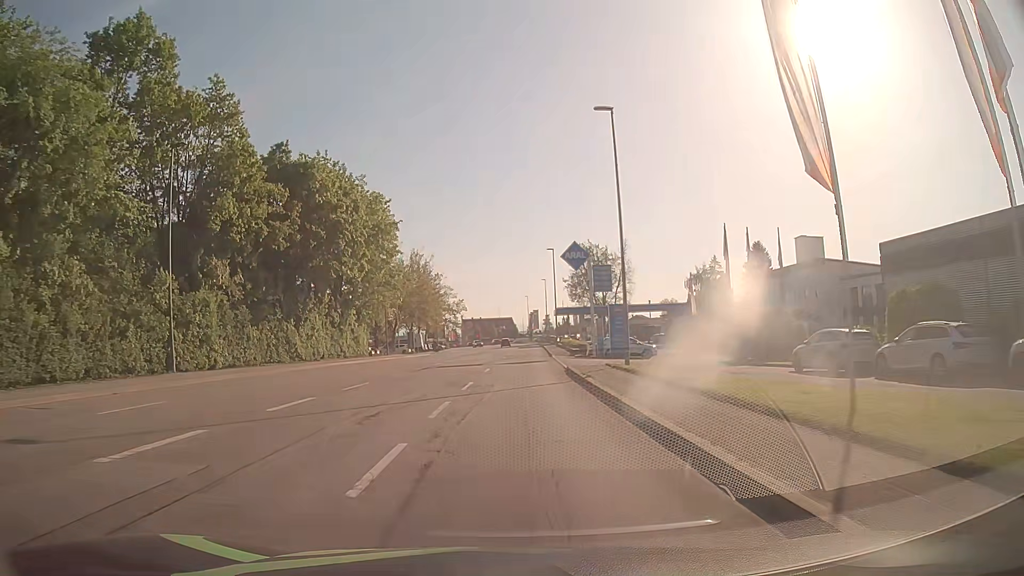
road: tertiary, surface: asphalt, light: Day
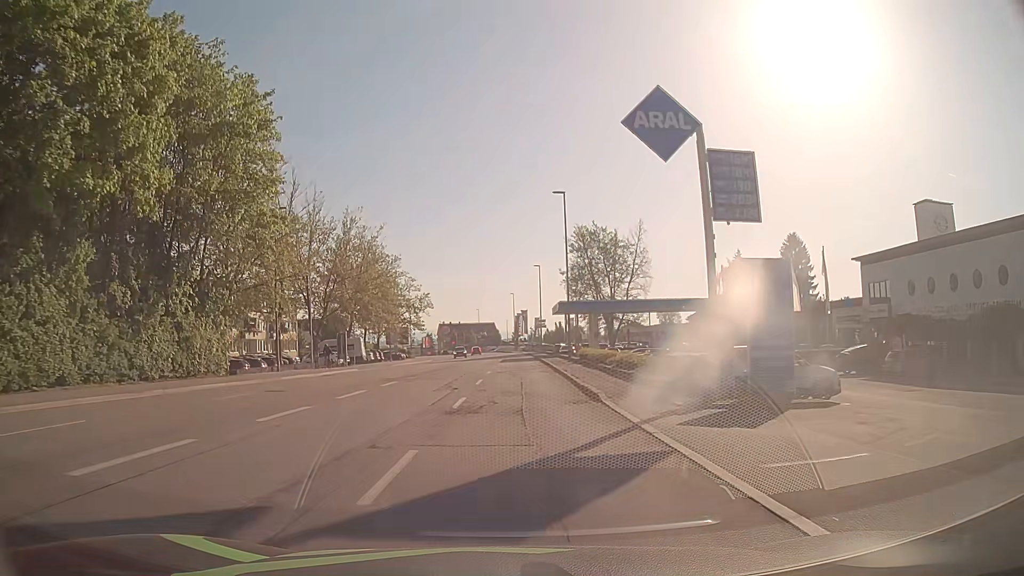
(+0.5, +30.4) m; +1°
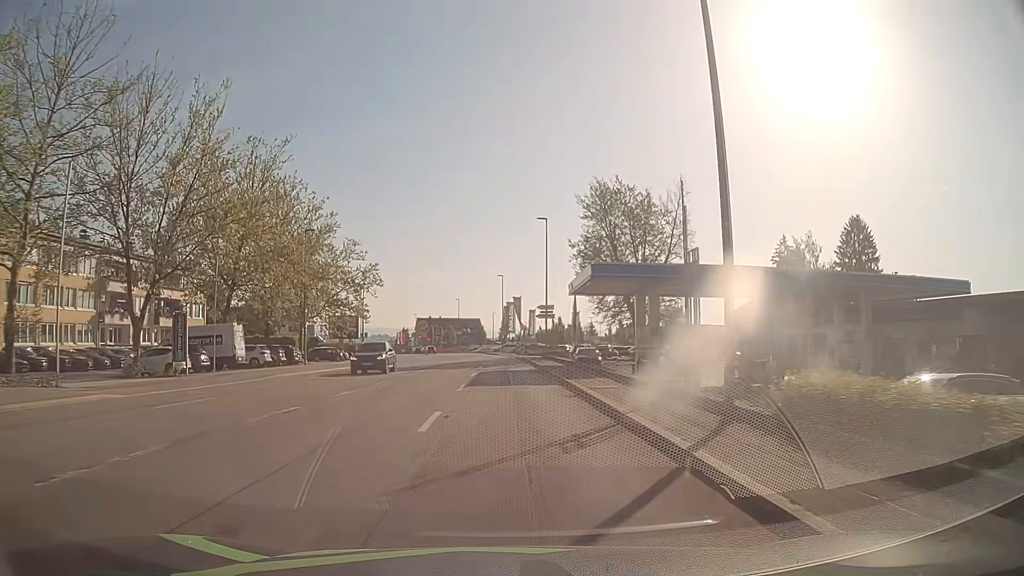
(+0.6, +30.4) m; +2°
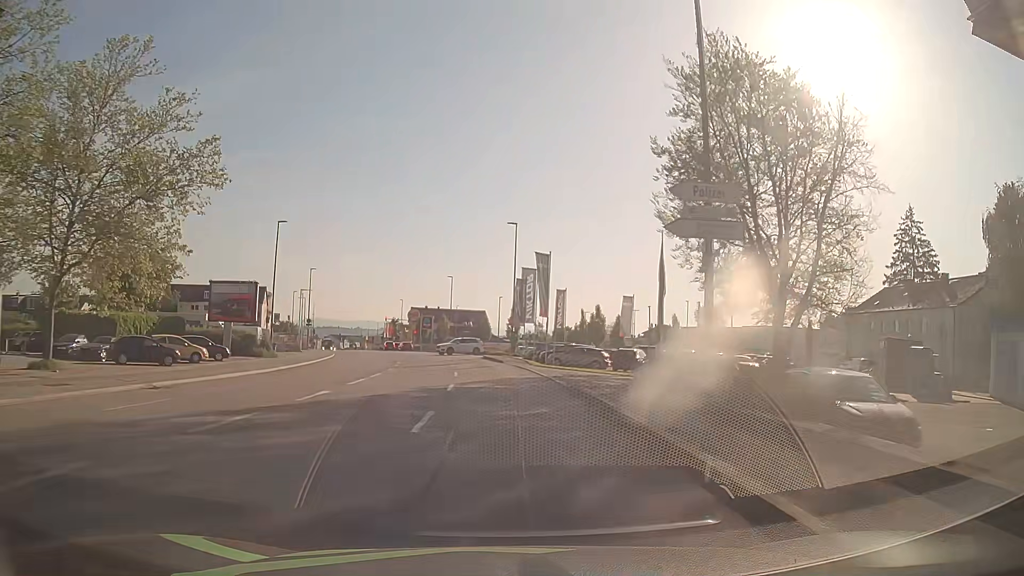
(-0.6, +38.0) m; -1°
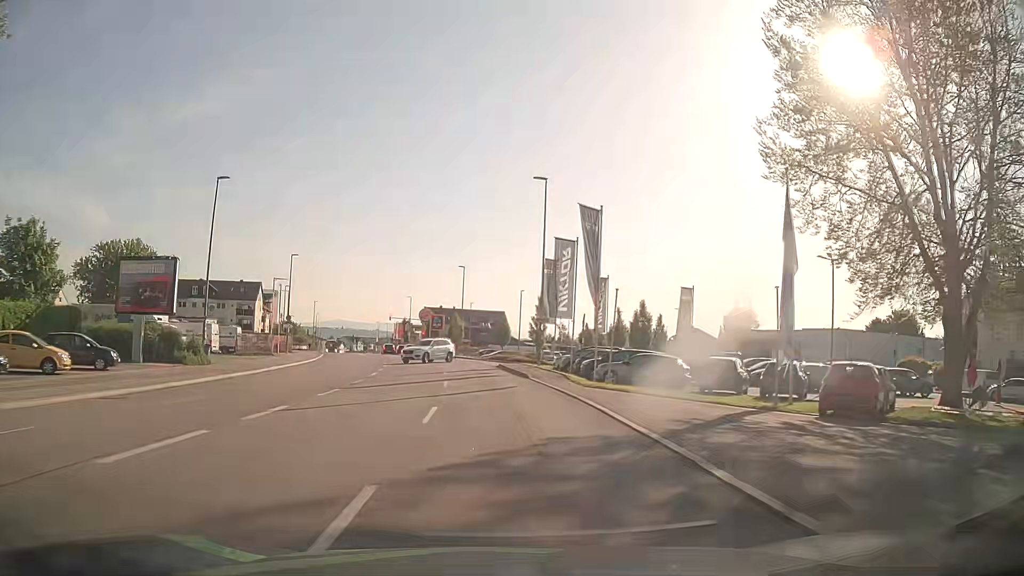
(-0.2, +15.2) m; -2°
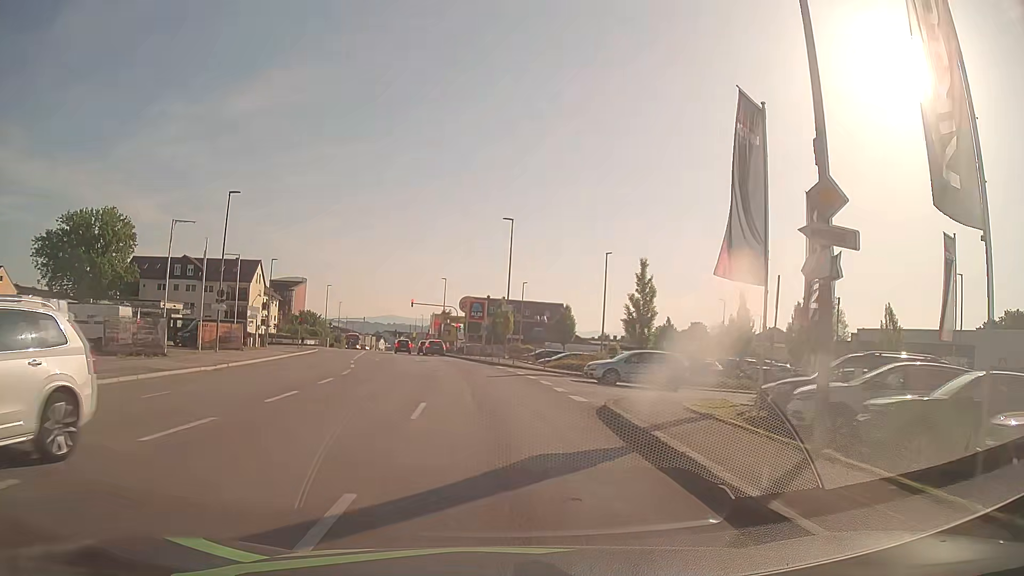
(-1.2, +27.9) m; -4°
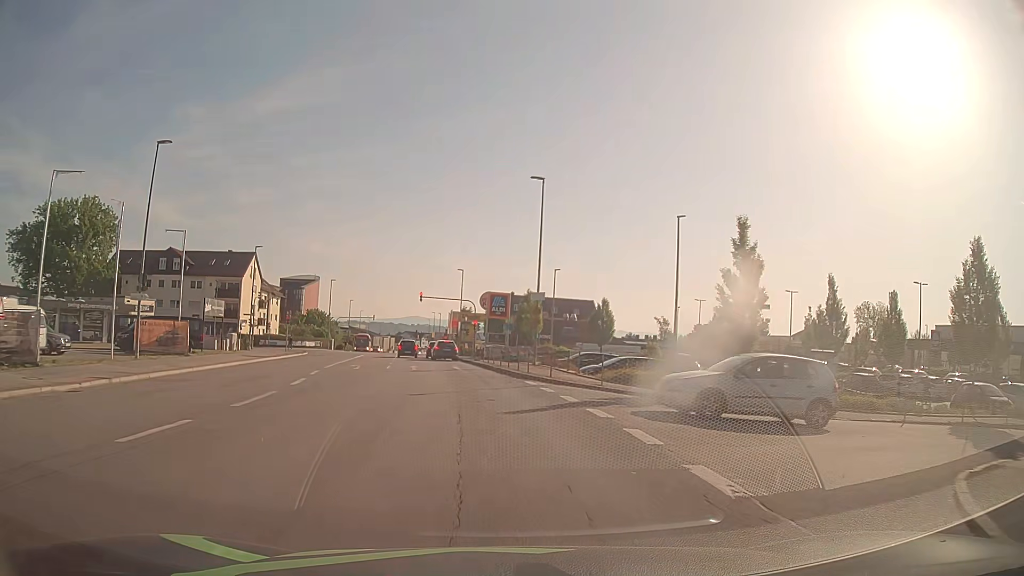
(-0.2, +12.4) m; -2°
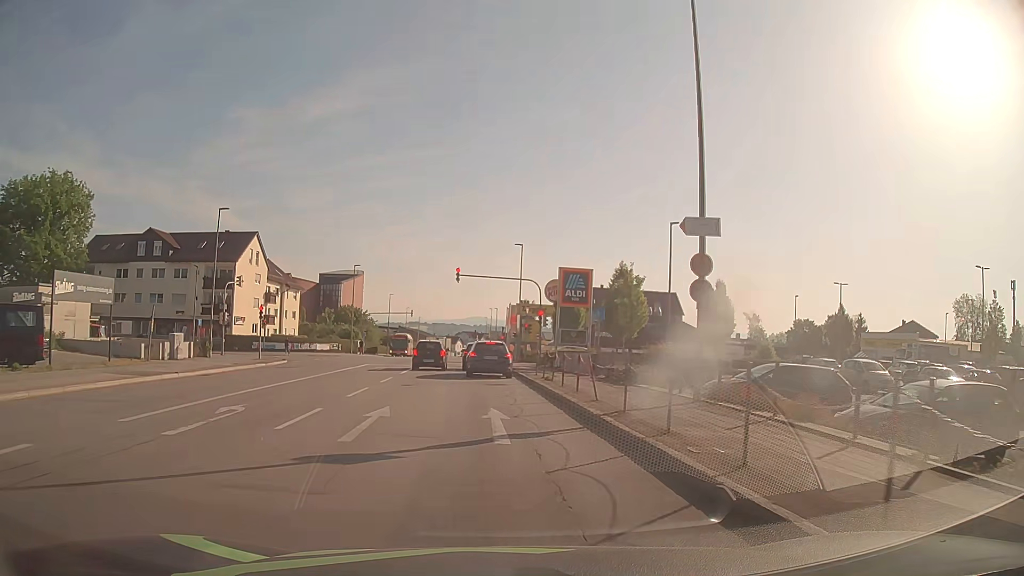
(-0.9, +21.4) m; -5°
